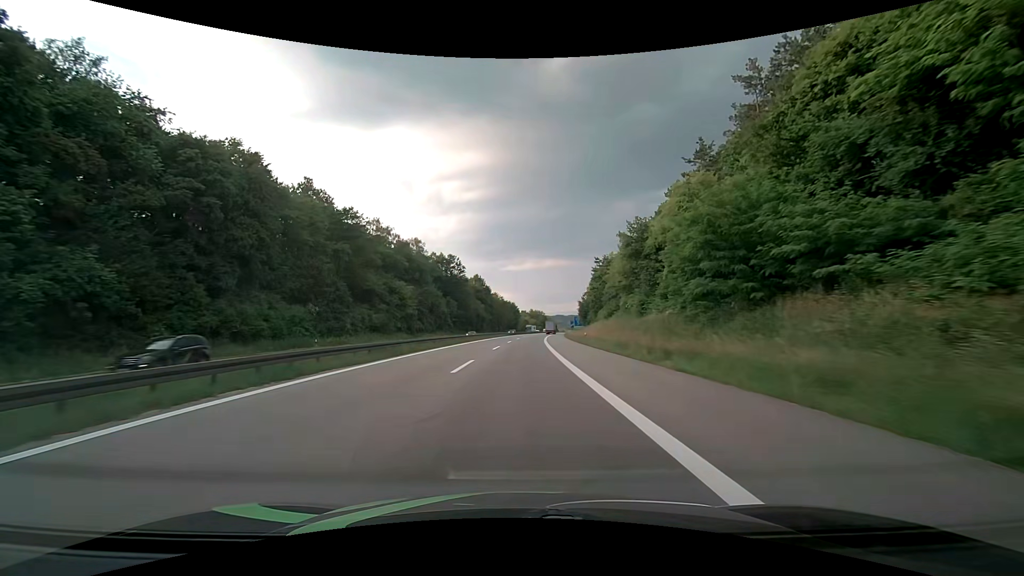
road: motorway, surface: asphalt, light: Day
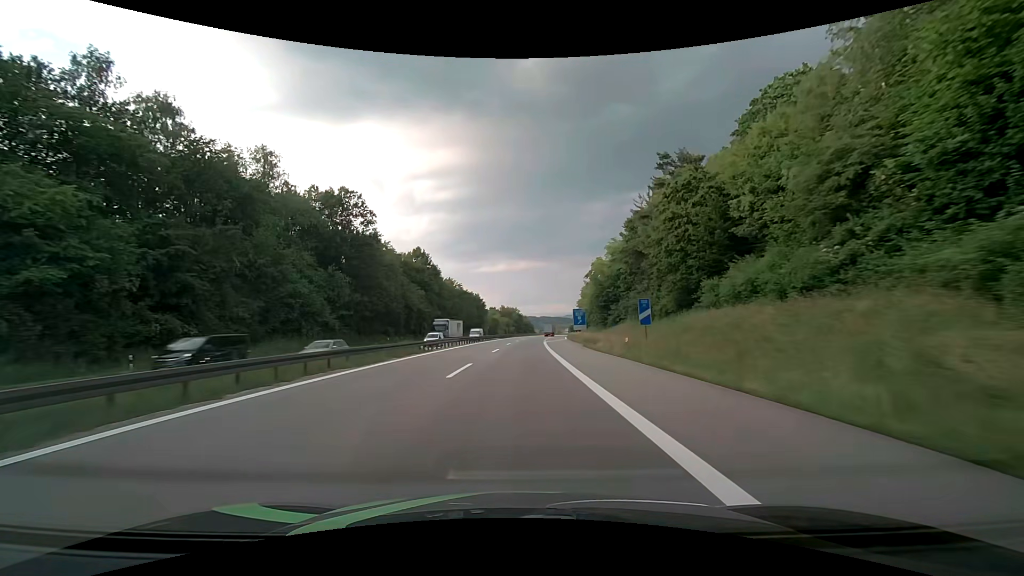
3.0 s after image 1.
(+2.1, +73.2) m; +3°
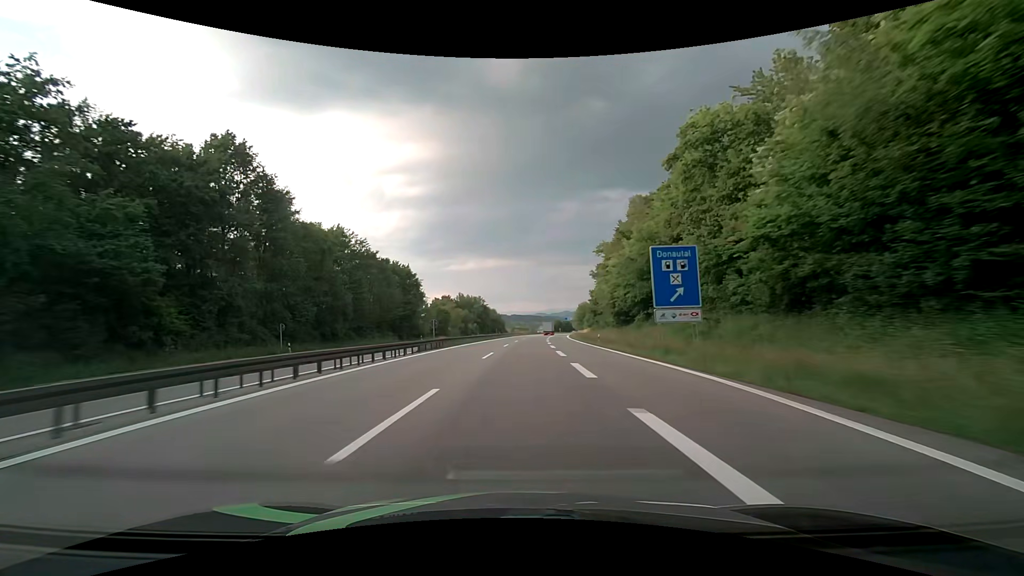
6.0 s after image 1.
(+2.1, +79.4) m; +3°
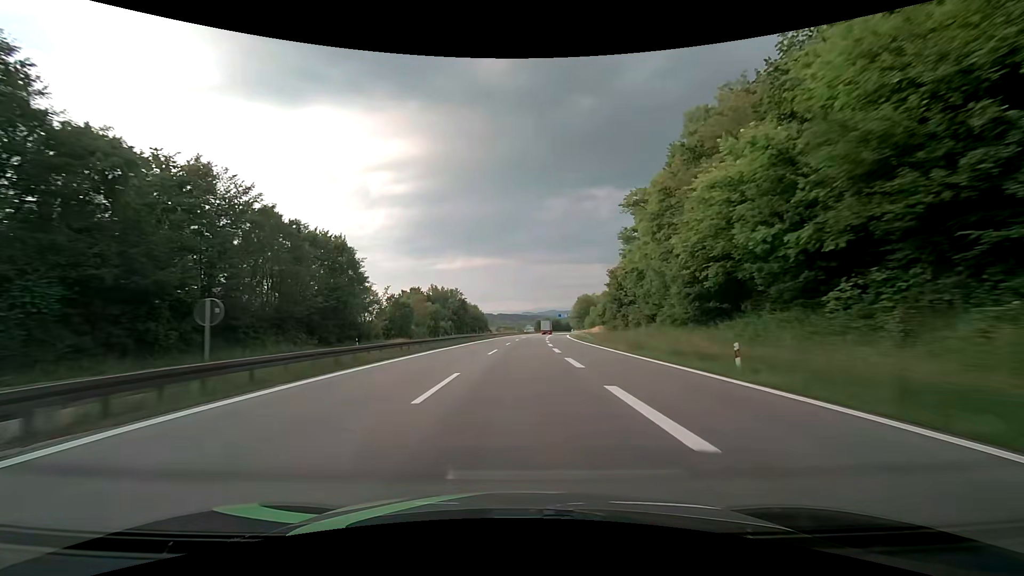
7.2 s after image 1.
(+0.5, +32.5) m; +2°
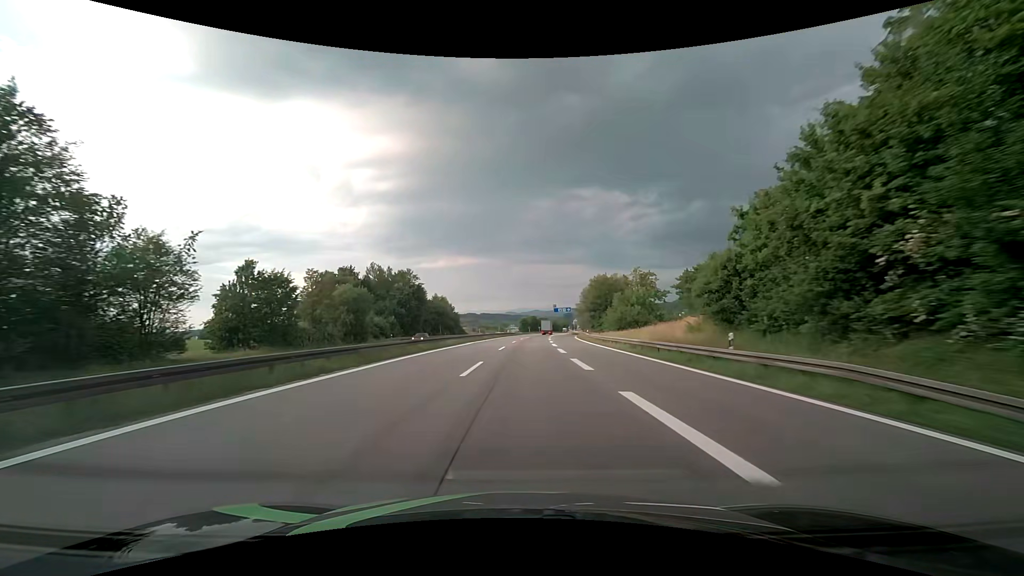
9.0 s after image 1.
(+0.8, +48.6) m; +2°
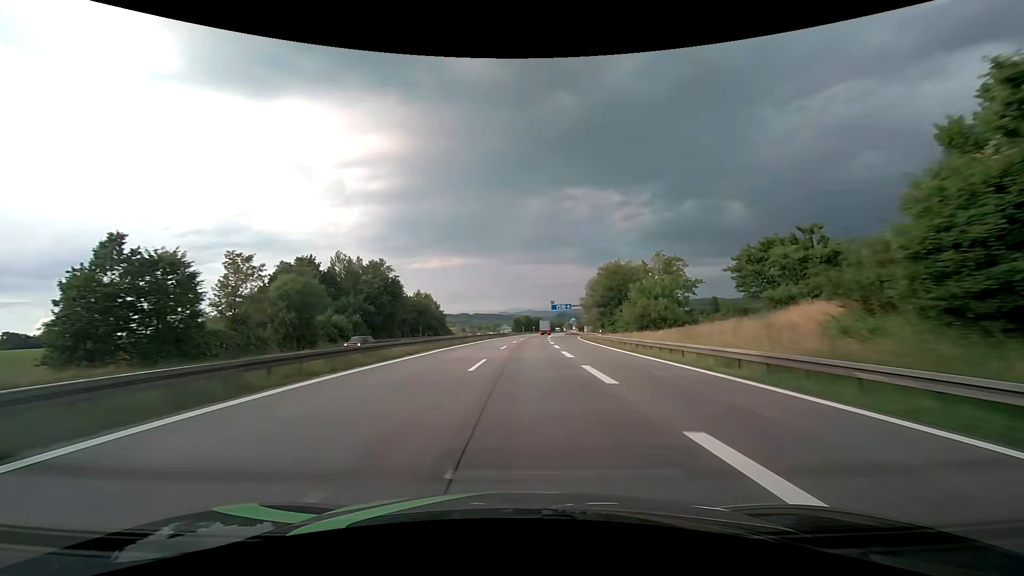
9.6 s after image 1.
(+0.1, +16.1) m; +1°
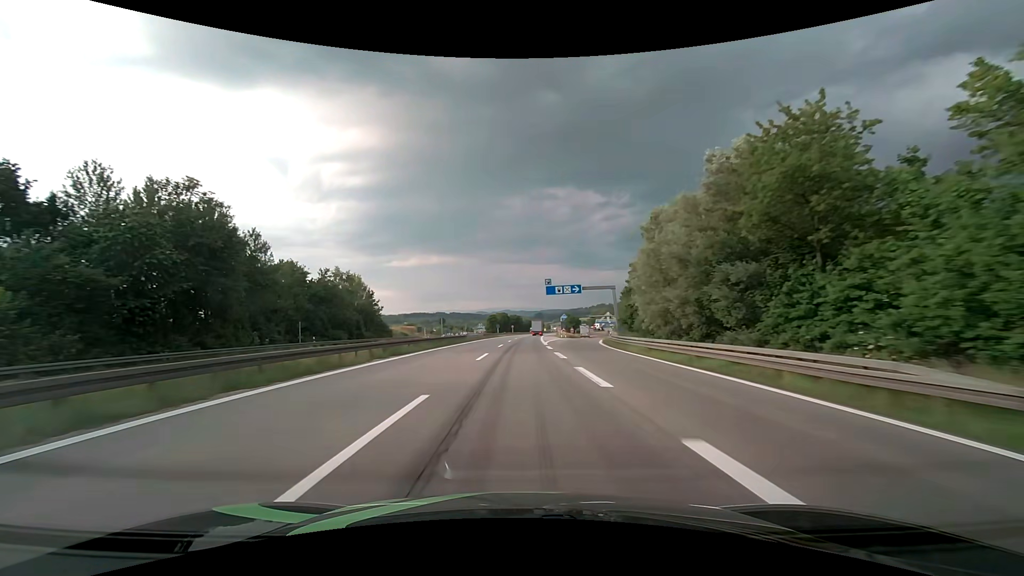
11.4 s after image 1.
(+1.0, +47.9) m; +2°
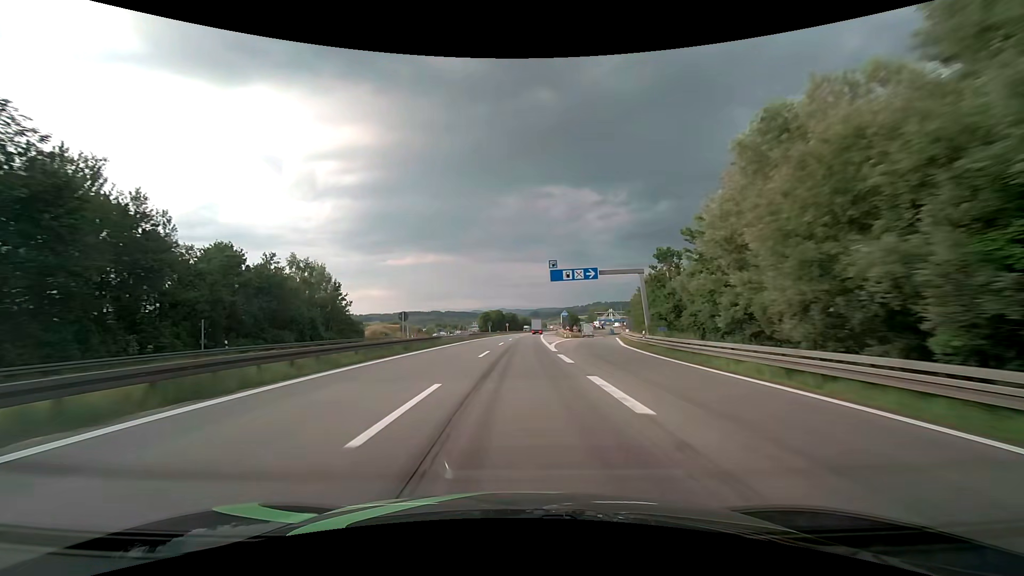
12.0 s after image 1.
(+0.1, +15.9) m; 0°
(0, +10) (0, +20) (0, +30) (0, +40) (+1, +50) (+1, +60) (+1, +70) (+2, +80) (+2, +90) (+3, +100) m
